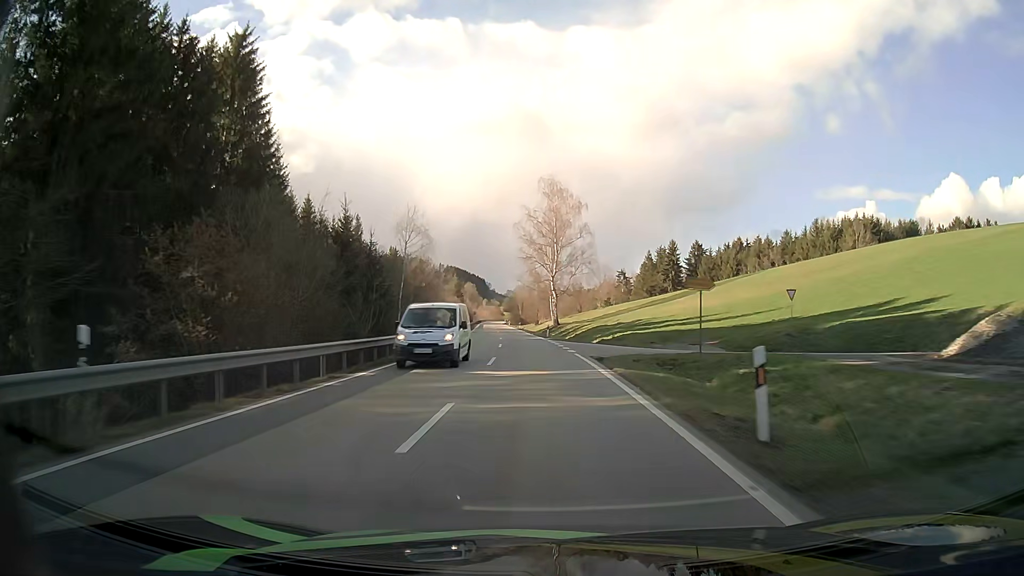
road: secondary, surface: asphalt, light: Day
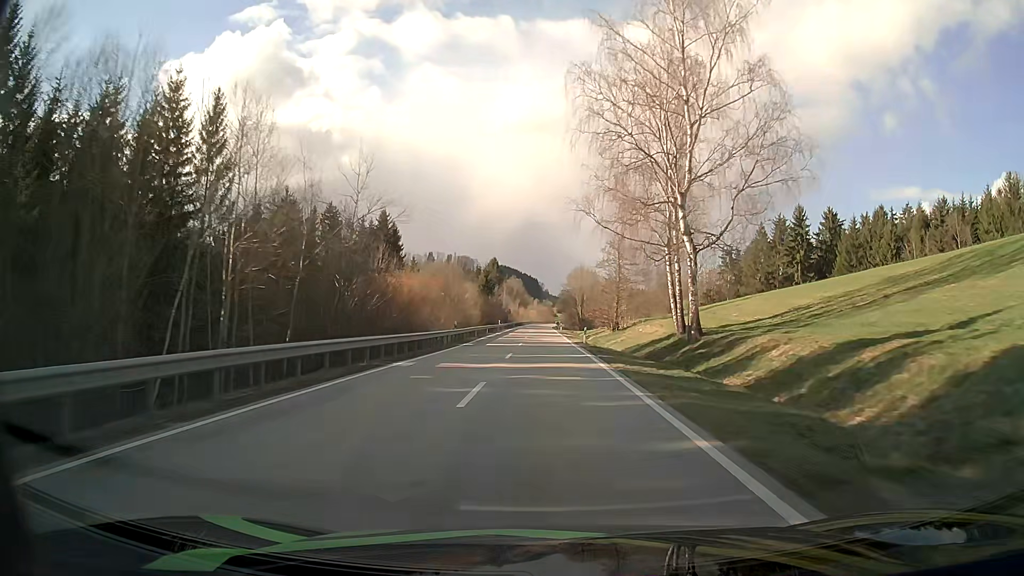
(-3.2, +65.4) m; -5°
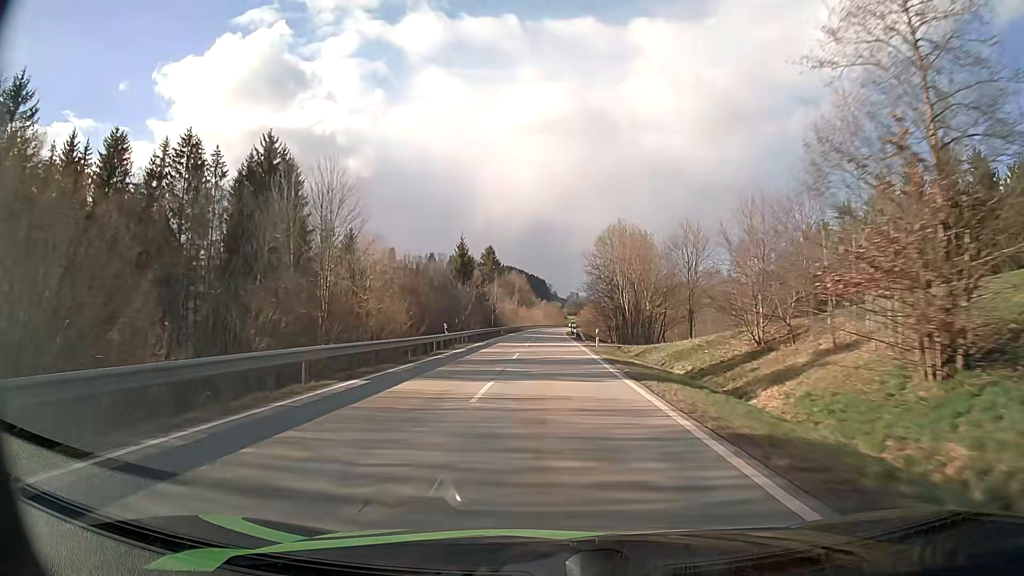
(-0.5, +54.0) m; -1°
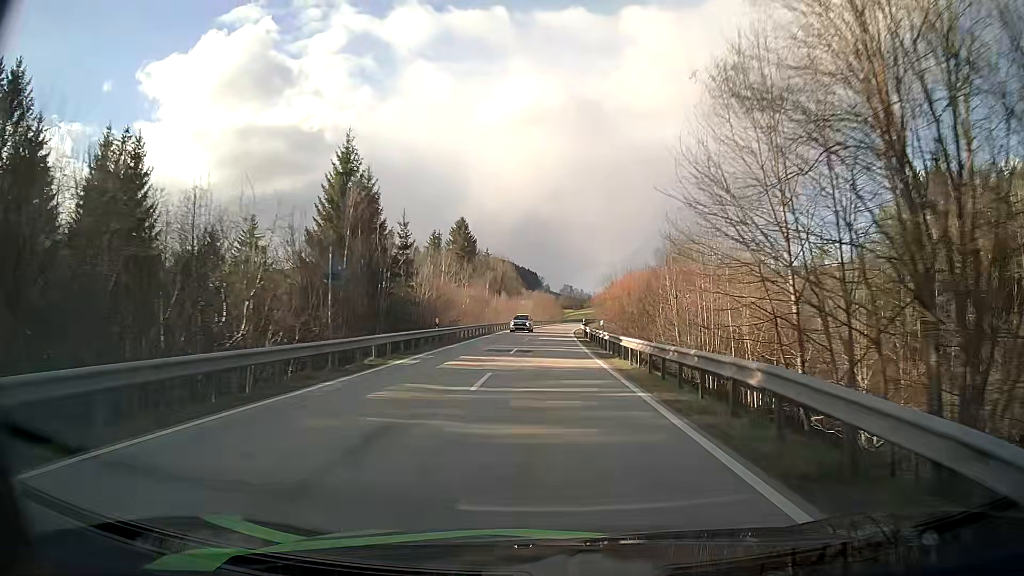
(+0.2, +53.8) m; +1°
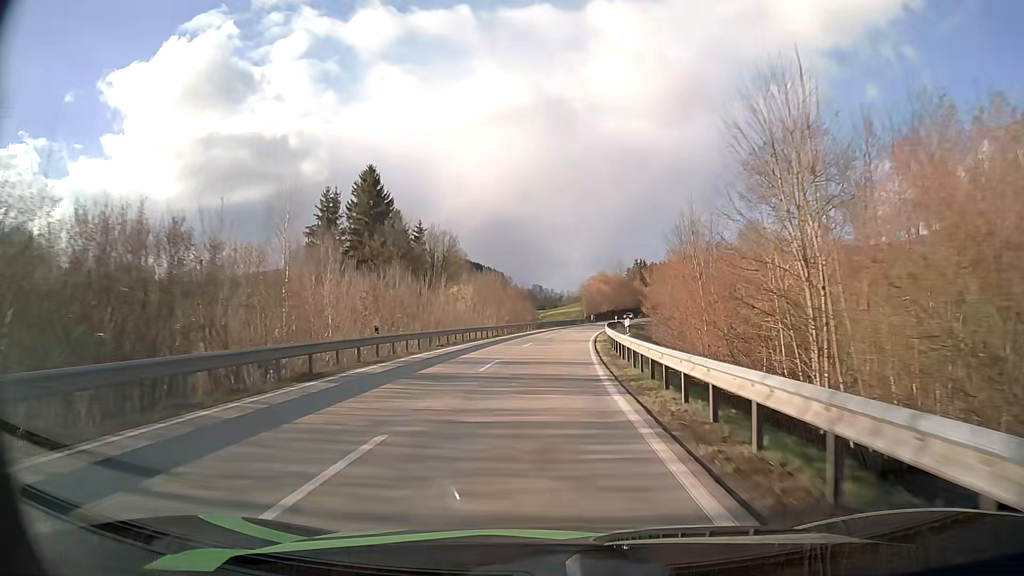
(+1.1, +62.9) m; +3°
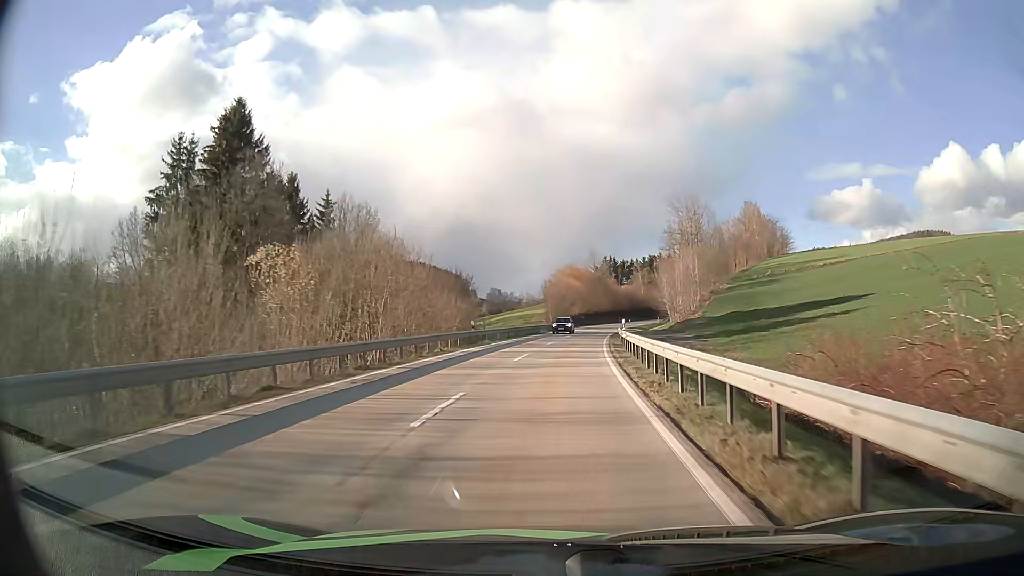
(+0.9, +36.6) m; +3°
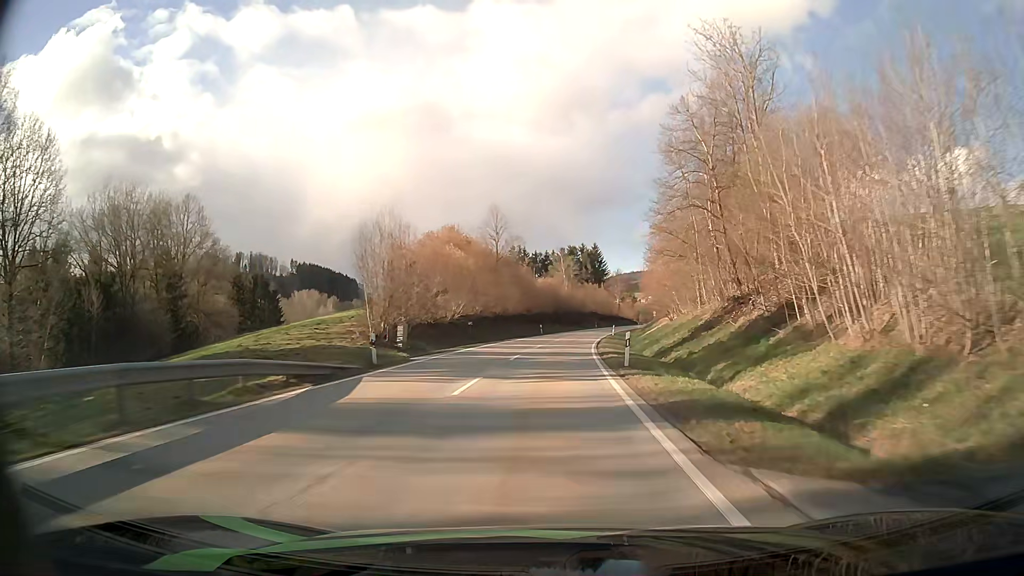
(+4.5, +62.8) m; +8°
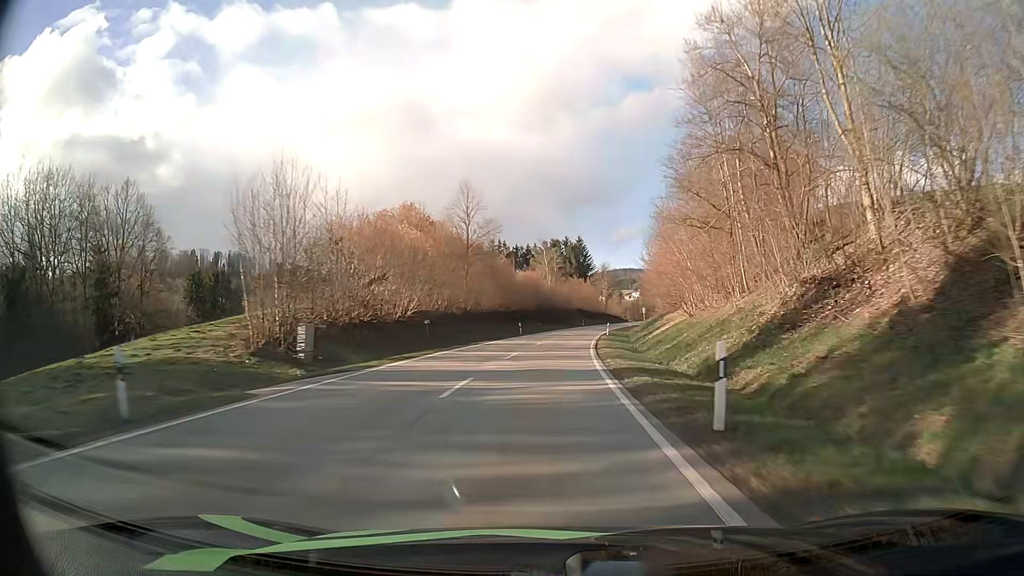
(+0.2, +12.9) m; +2°
(0, +10) (0, +20) (+1, +30) (+1, +40) (+2, +50) (+3, +60) (+4, +70) (+6, +80) (+7, +90) (+9, +99) m
